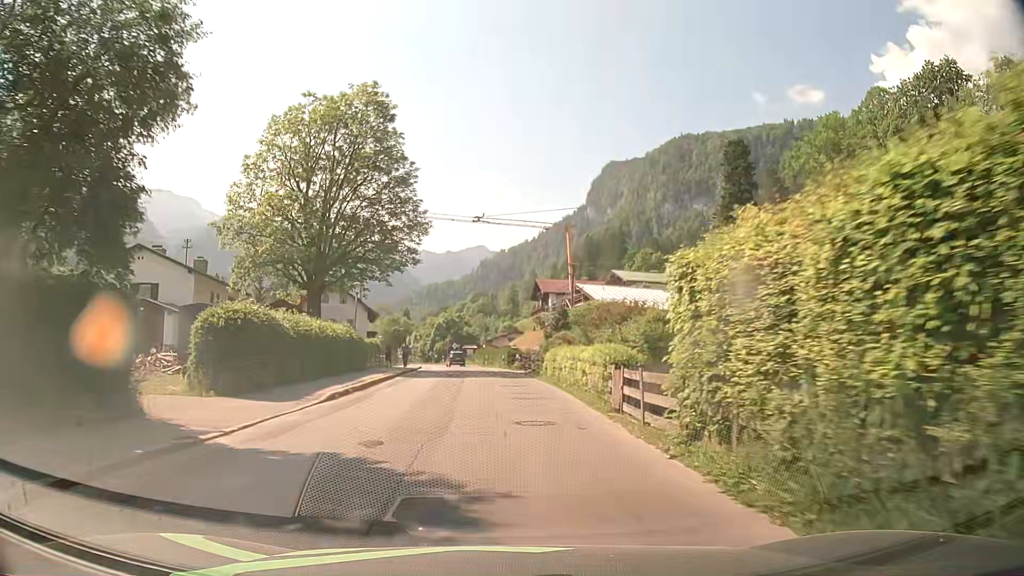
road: tertiary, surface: asphalt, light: Day
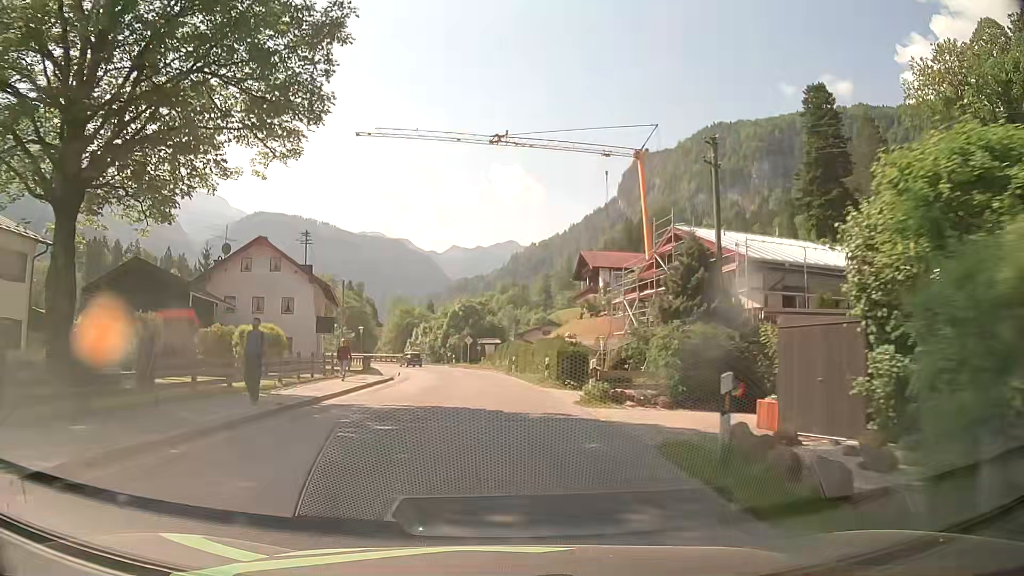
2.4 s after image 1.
(-0.5, +29.9) m; -3°
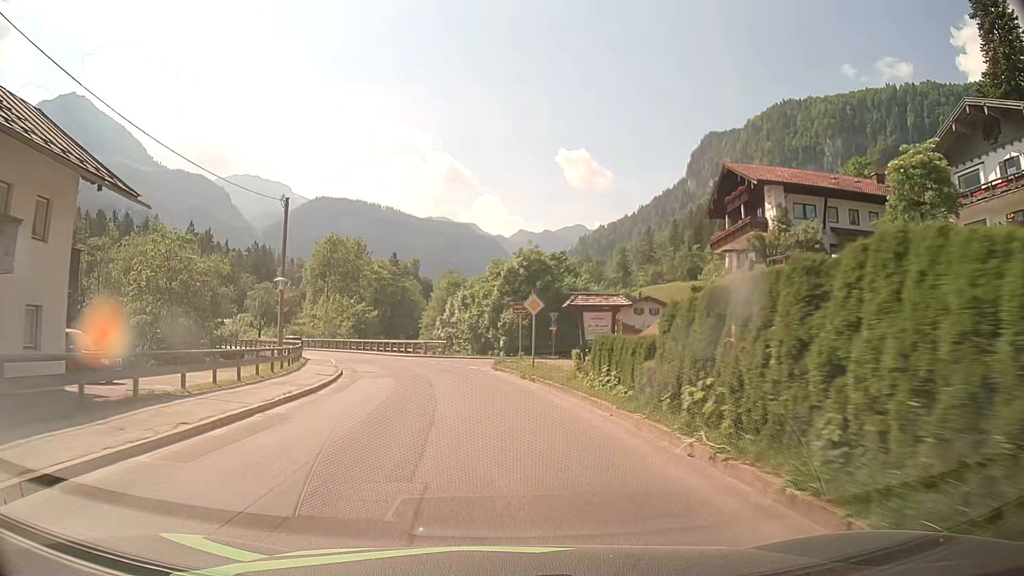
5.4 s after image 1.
(-1.8, +38.6) m; -6°
